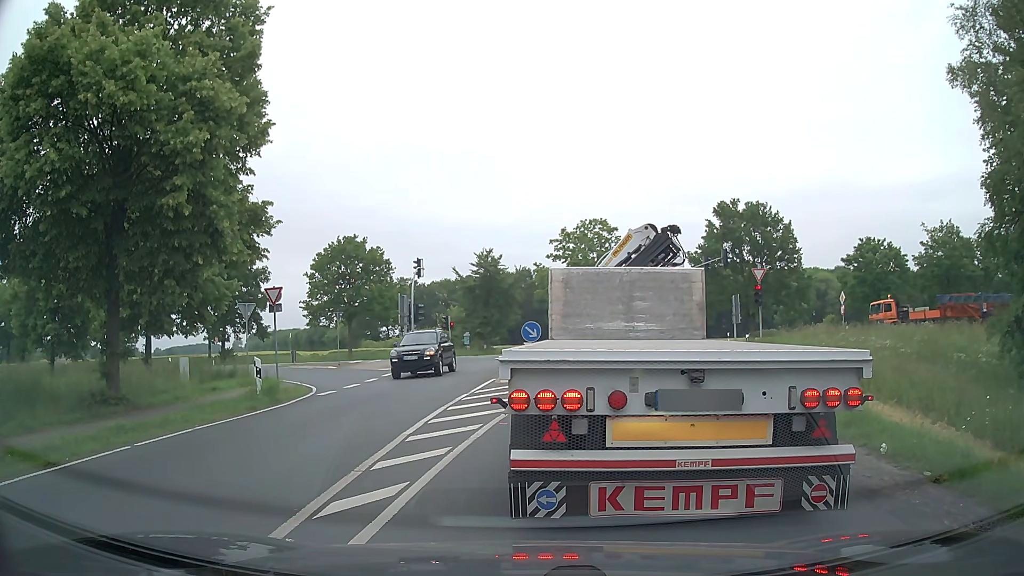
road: secondary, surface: asphalt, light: Day
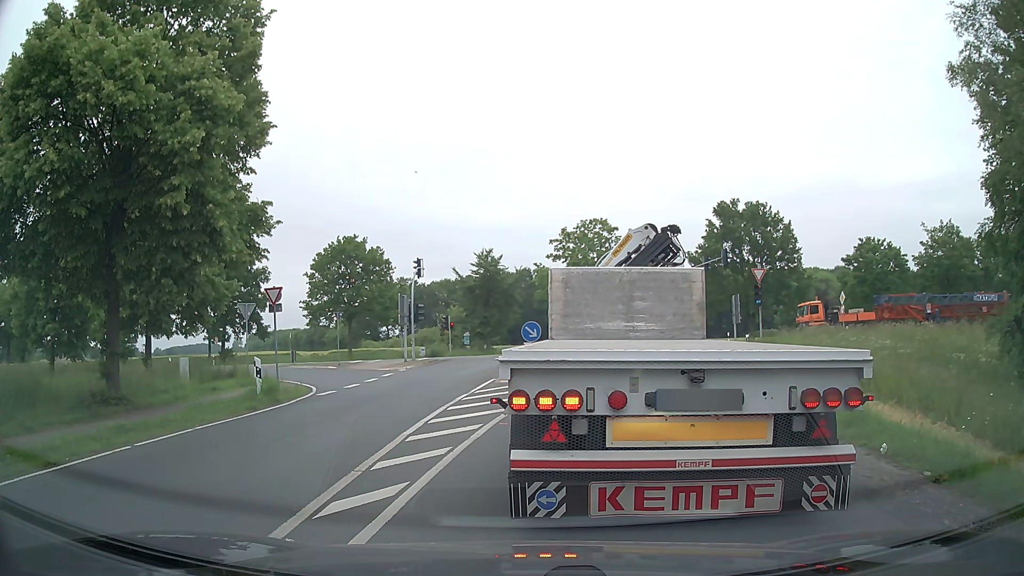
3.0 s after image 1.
(0.0, 0.0) m; 0°
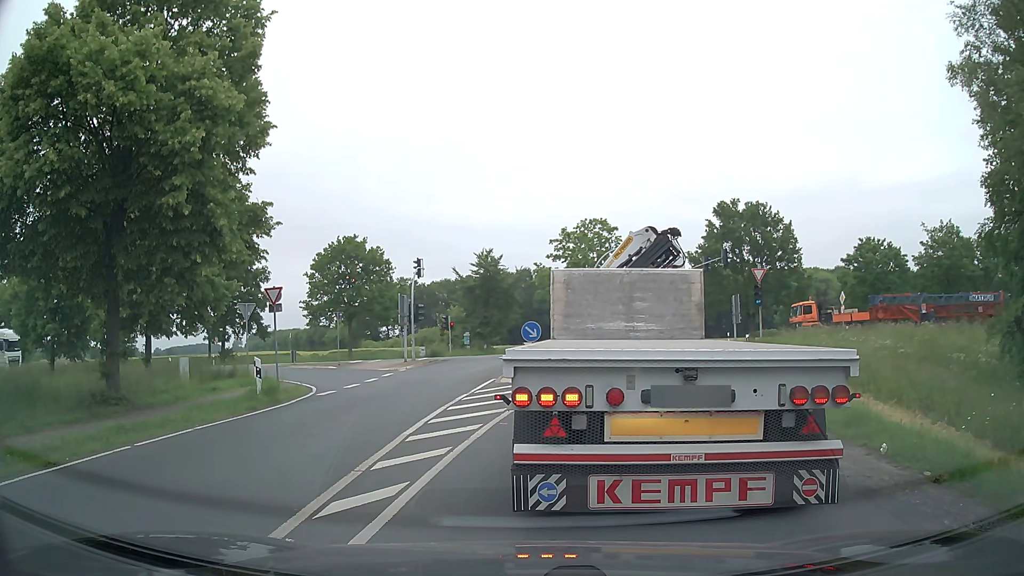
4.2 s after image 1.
(0.0, 0.0) m; 0°
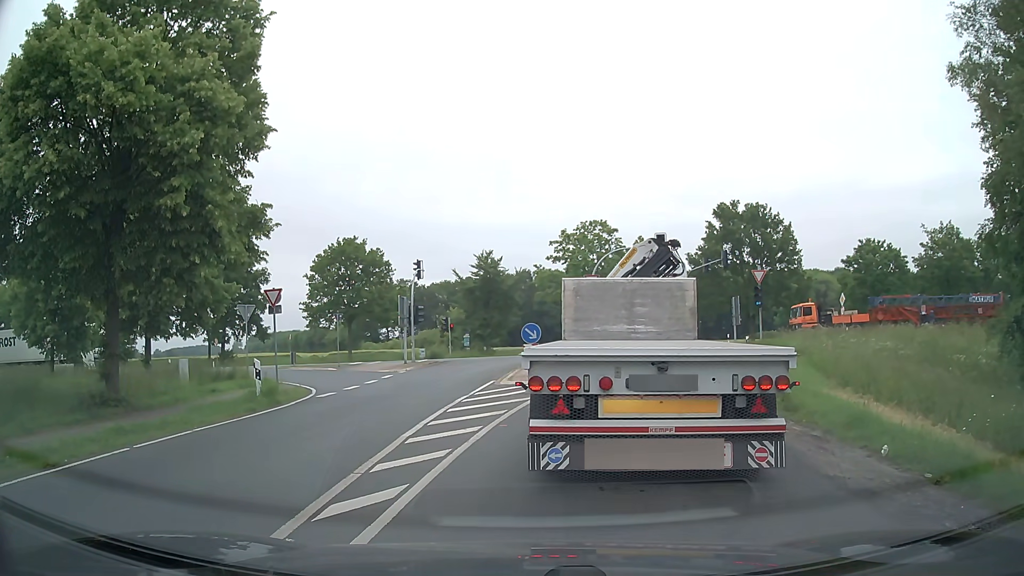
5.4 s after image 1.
(0.0, 0.0) m; 0°
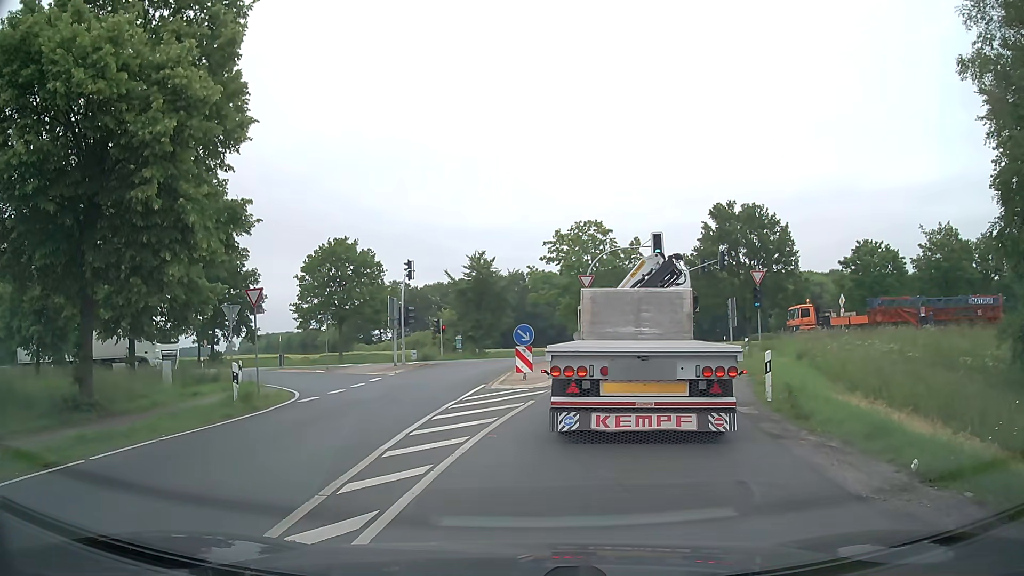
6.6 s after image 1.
(0.0, +1.0) m; 0°
